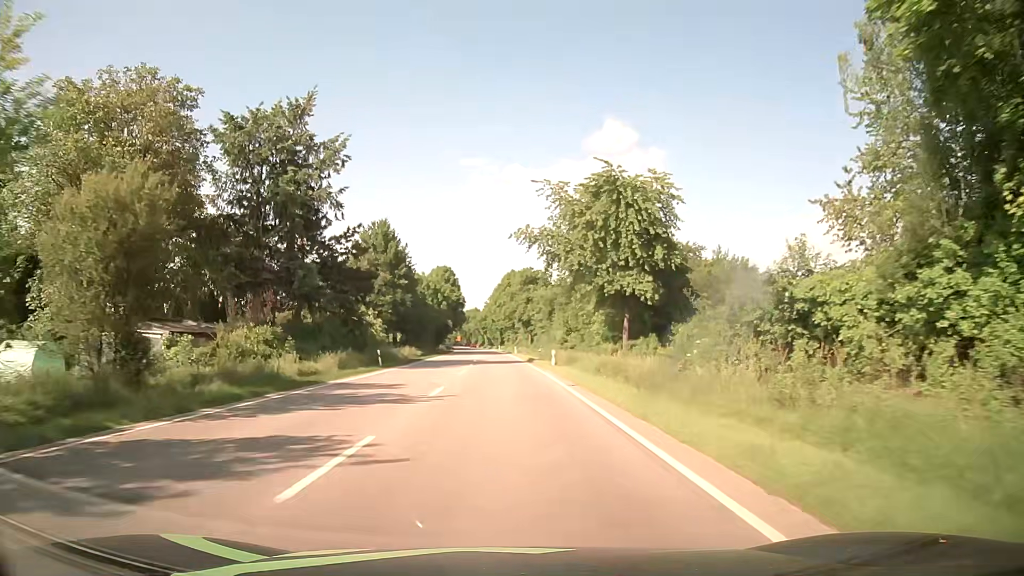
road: primary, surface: asphalt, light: Day
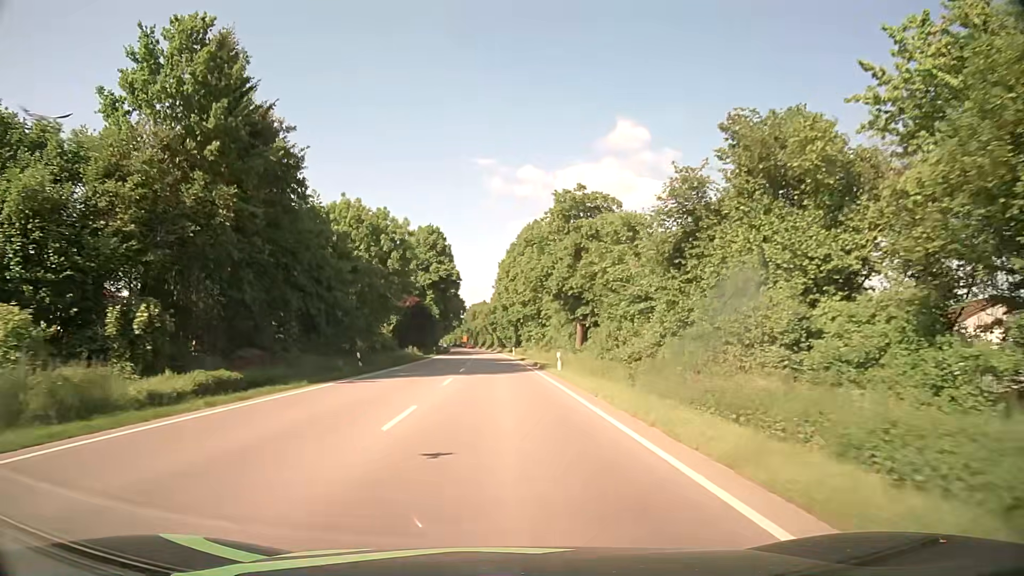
(-0.6, +54.6) m; -1°
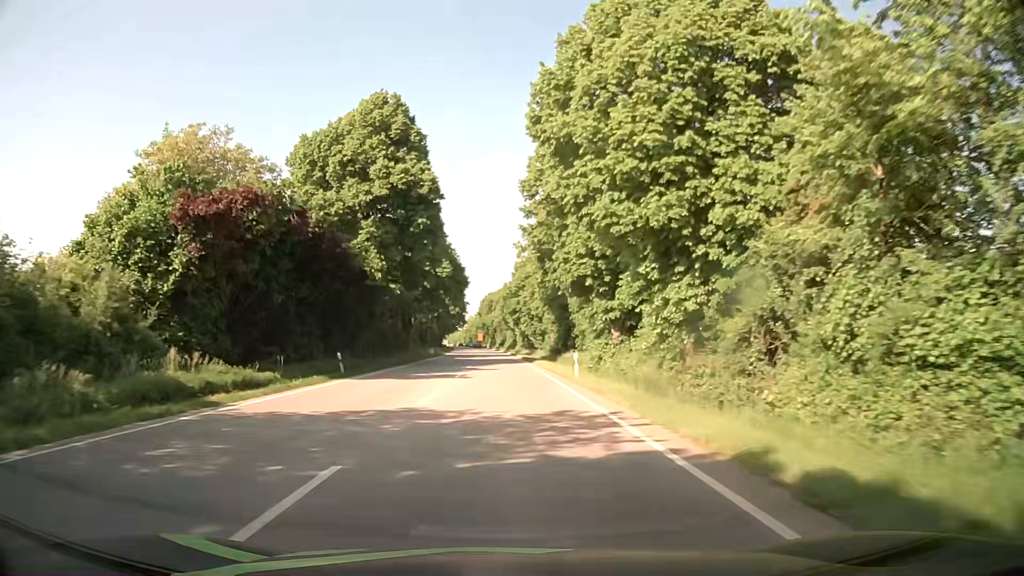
(-0.7, +55.1) m; -2°
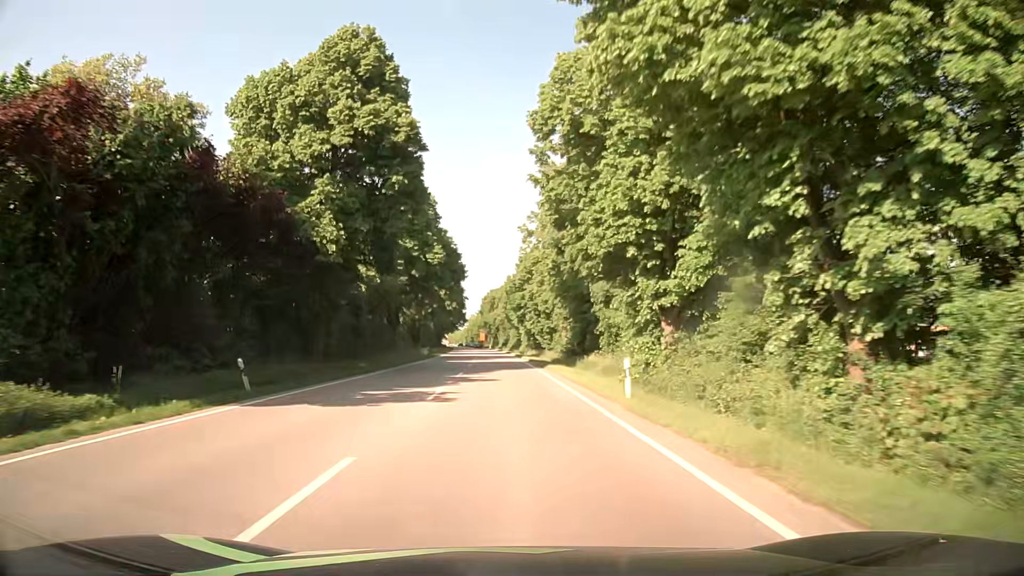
(0.0, +11.0) m; 0°
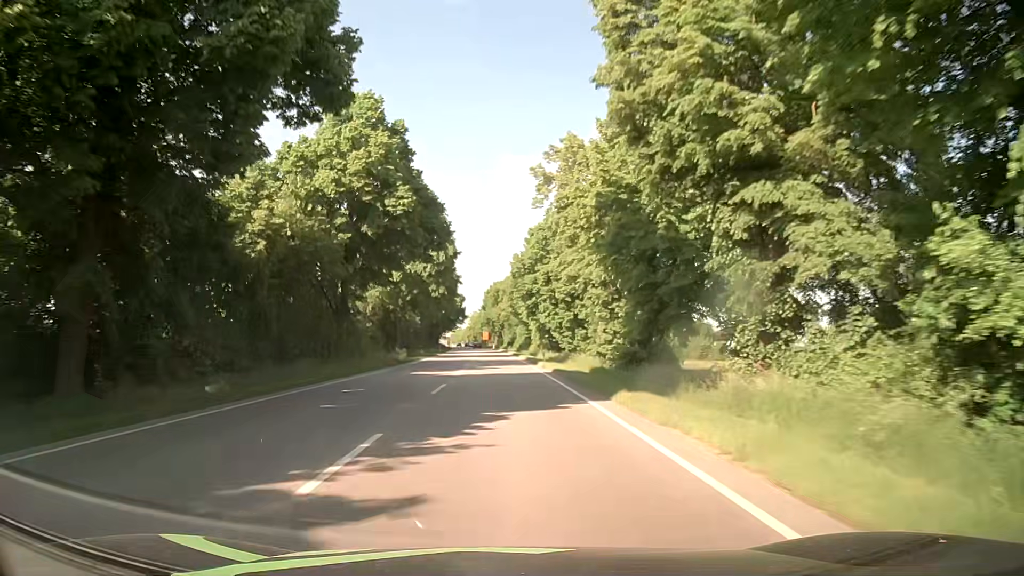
(-0.1, +22.0) m; -1°
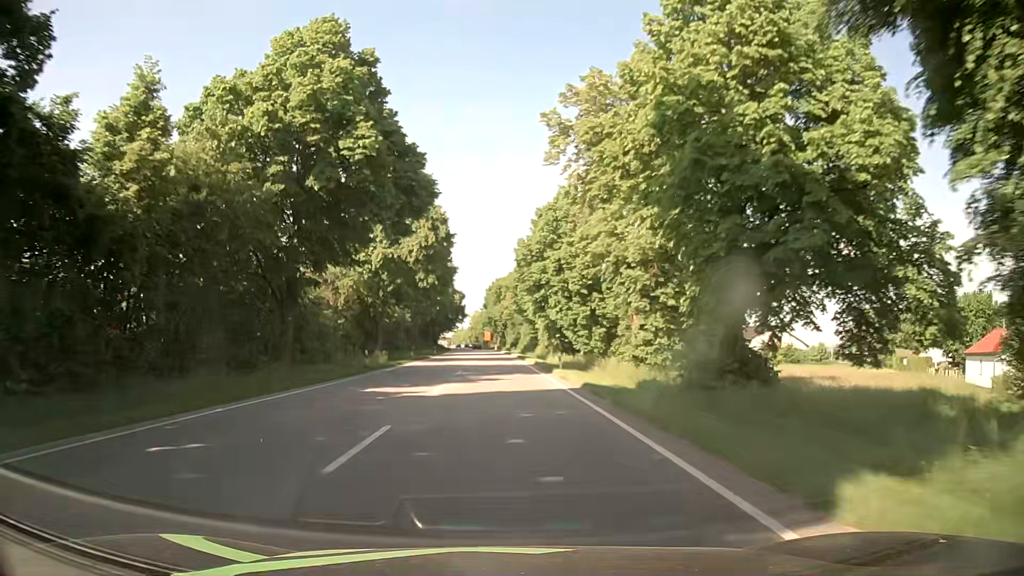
(+0.1, +10.9) m; 0°
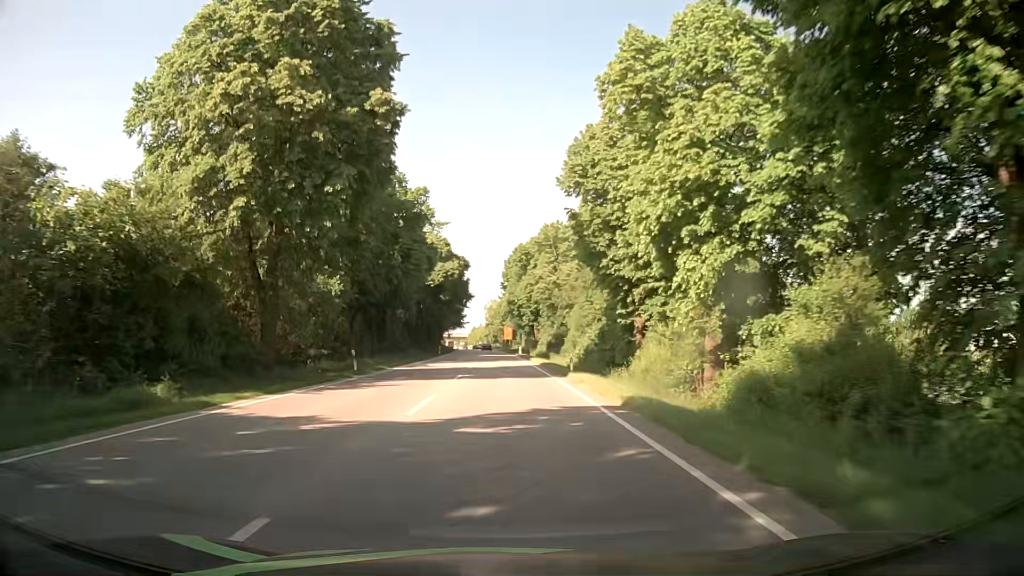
(-0.6, +53.3) m; -2°
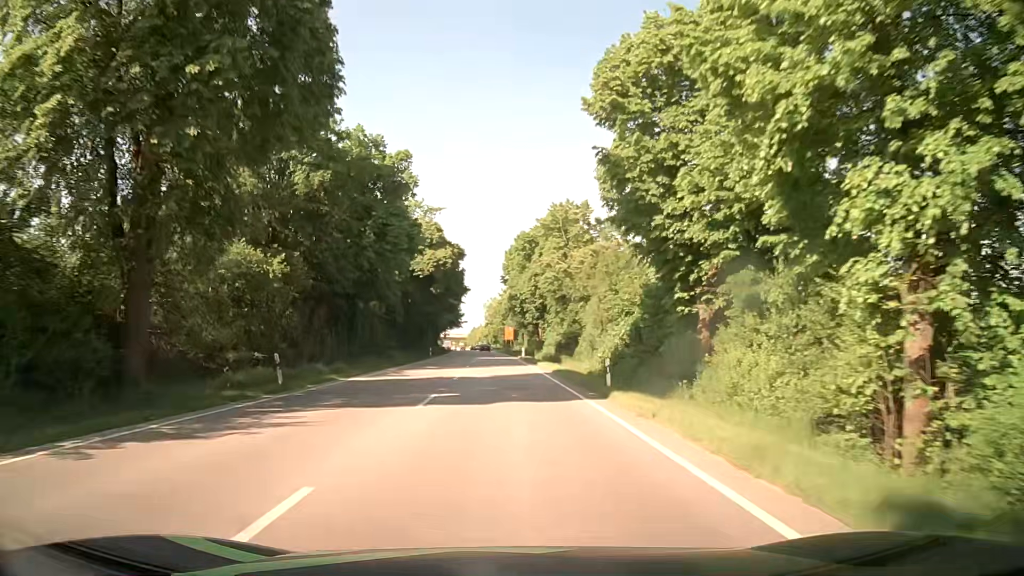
(0.0, +10.7) m; 0°
(0, +10) (0, +20) (0, +30) (0, +40) (0, +50) (0, +60) (-1, +70) (-1, +80) (-2, +90) (-2, +100) m
